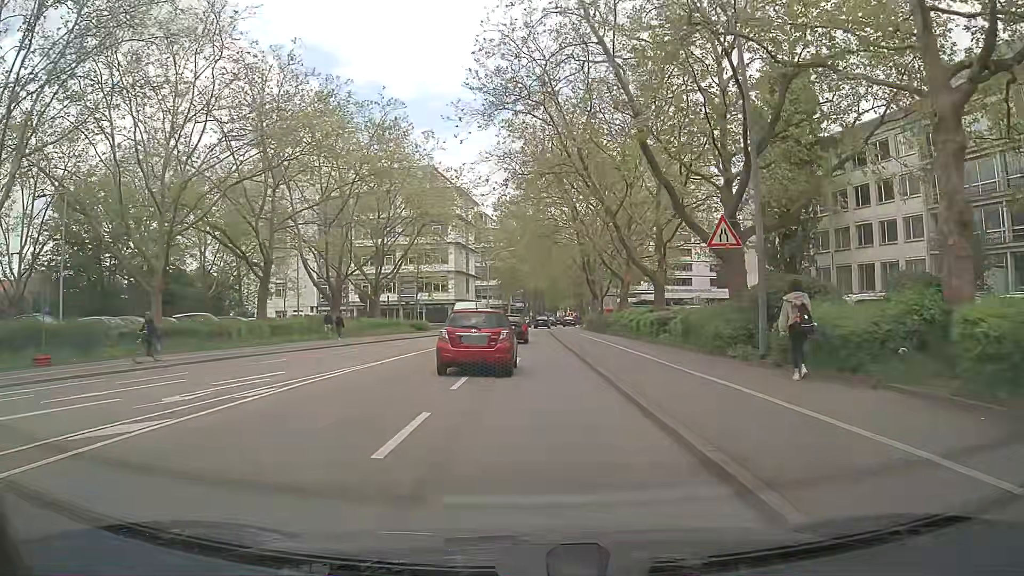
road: secondary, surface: asphalt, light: Day
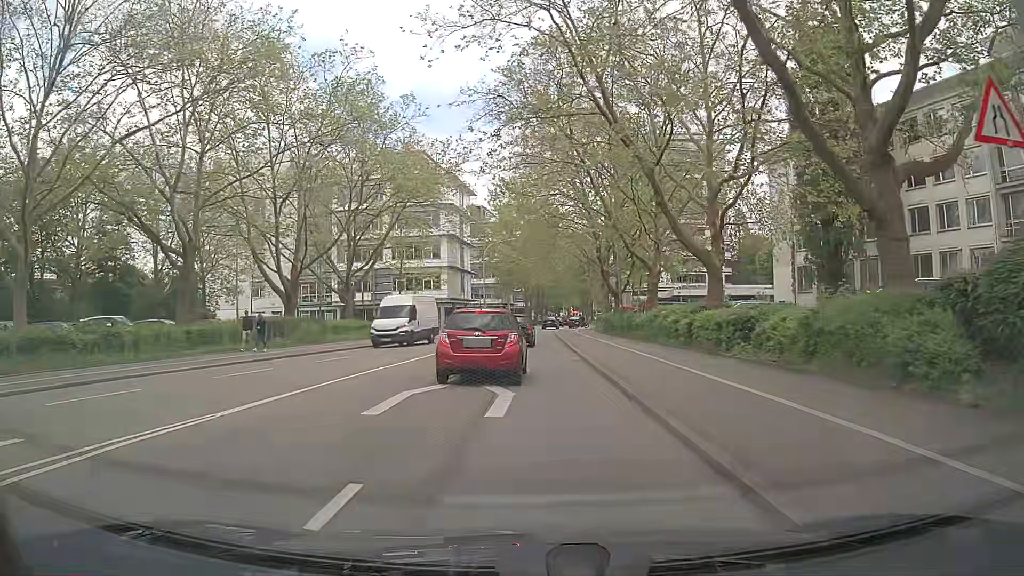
(0.0, +9.9) m; 0°
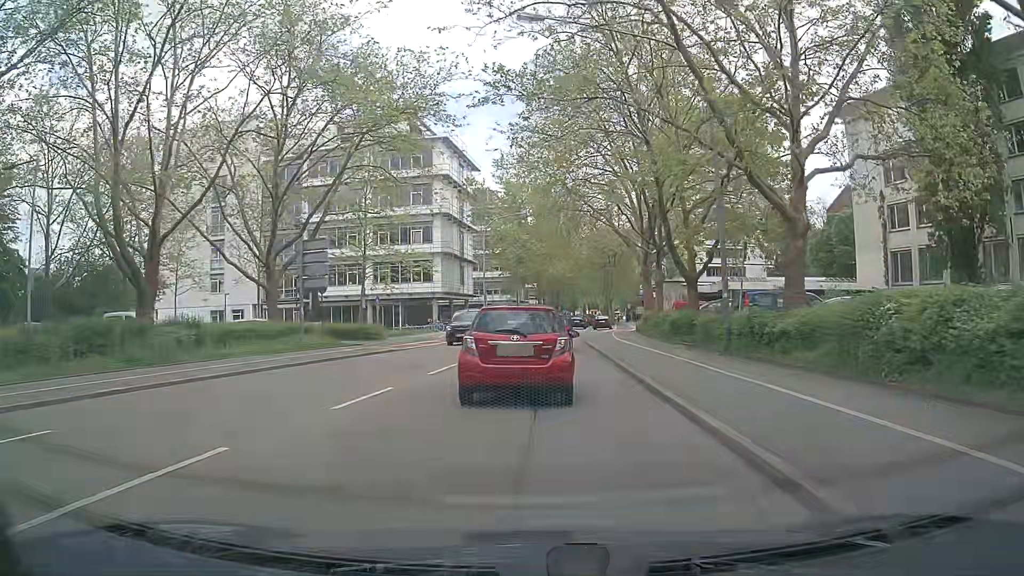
(-0.3, +17.3) m; -2°
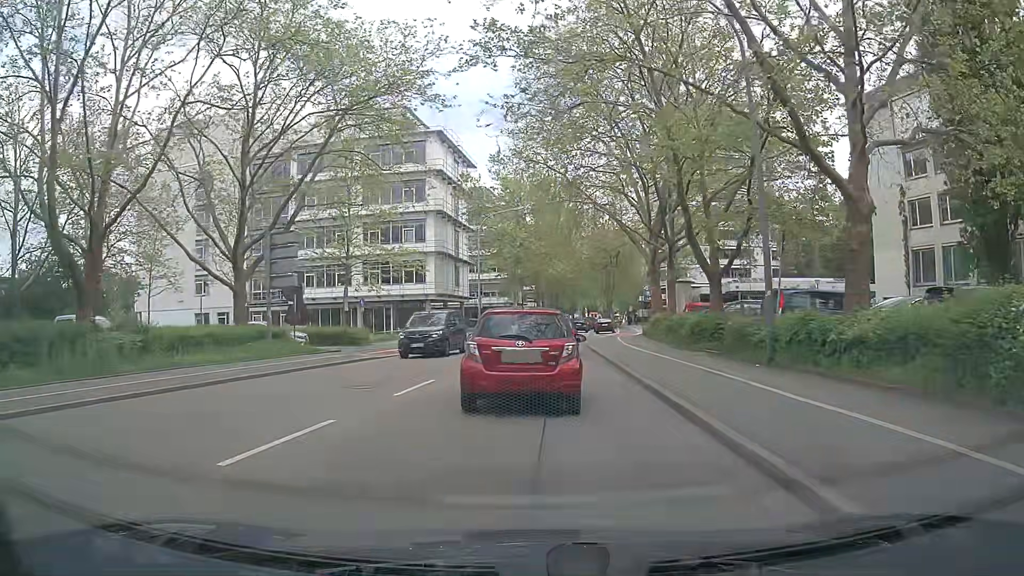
(0.0, +3.6) m; -1°
